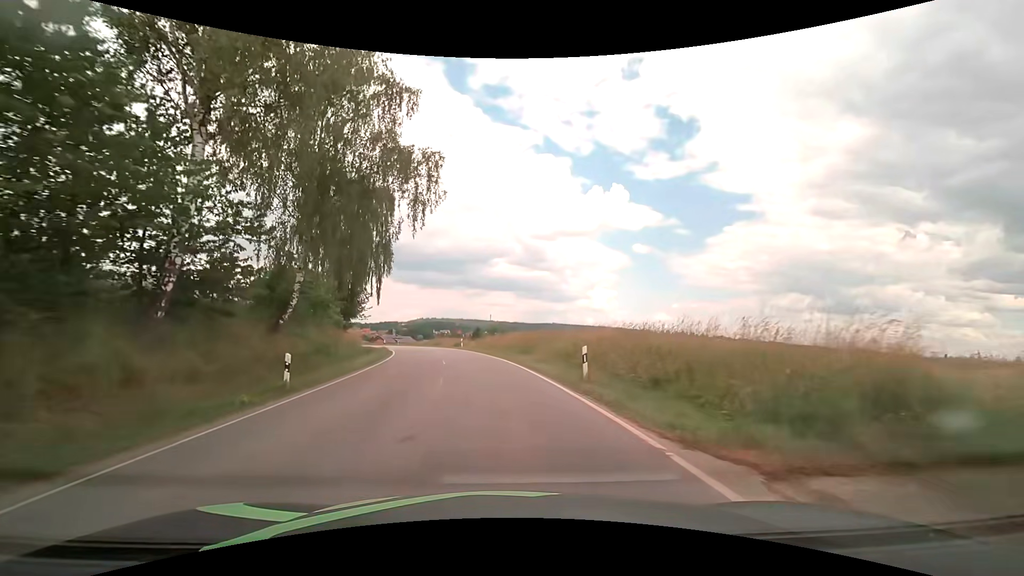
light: Day
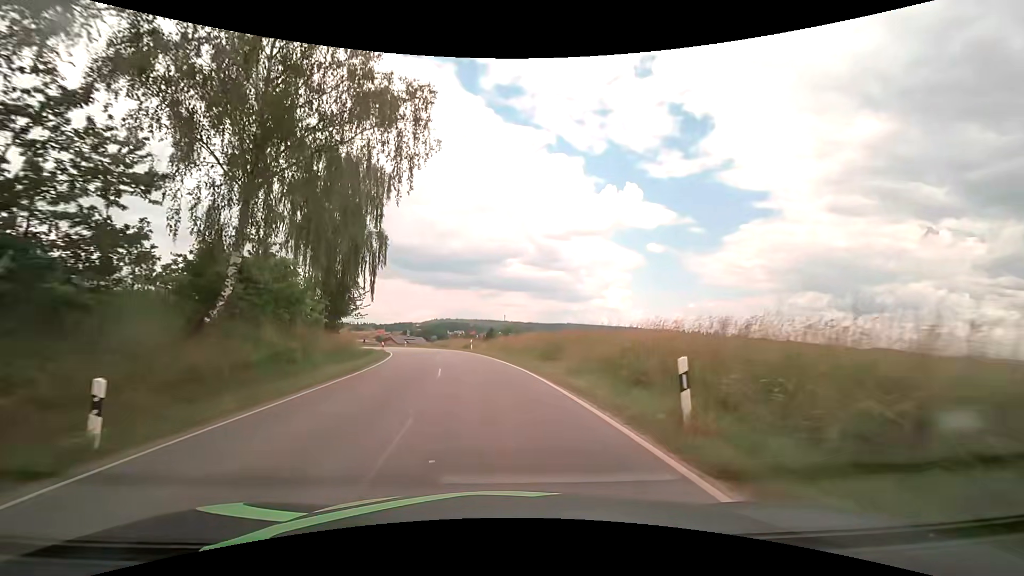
(-0.1, +6.7) m; -1°
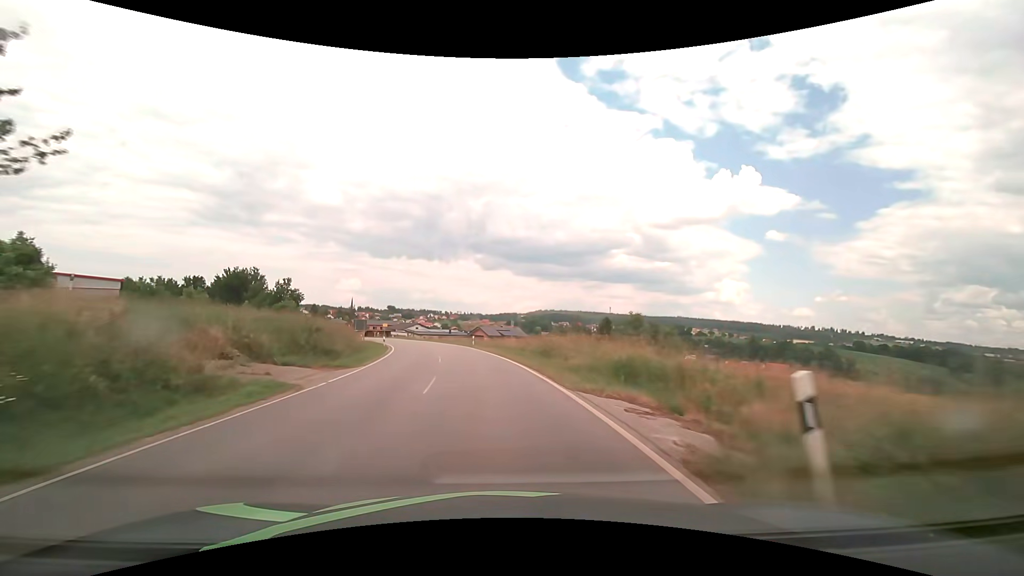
(-4.3, +41.2) m; -11°
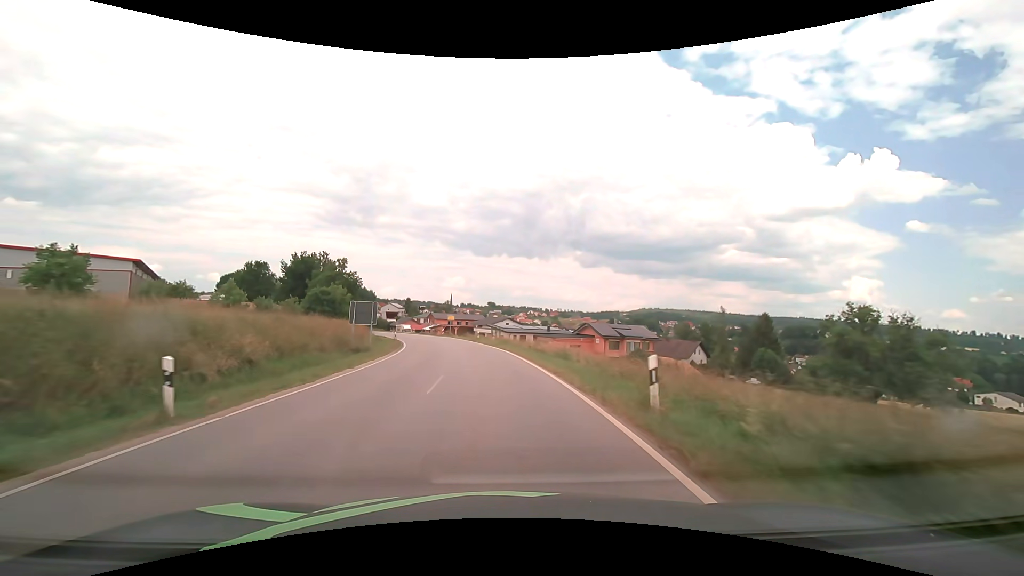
(-3.7, +36.5) m; -12°
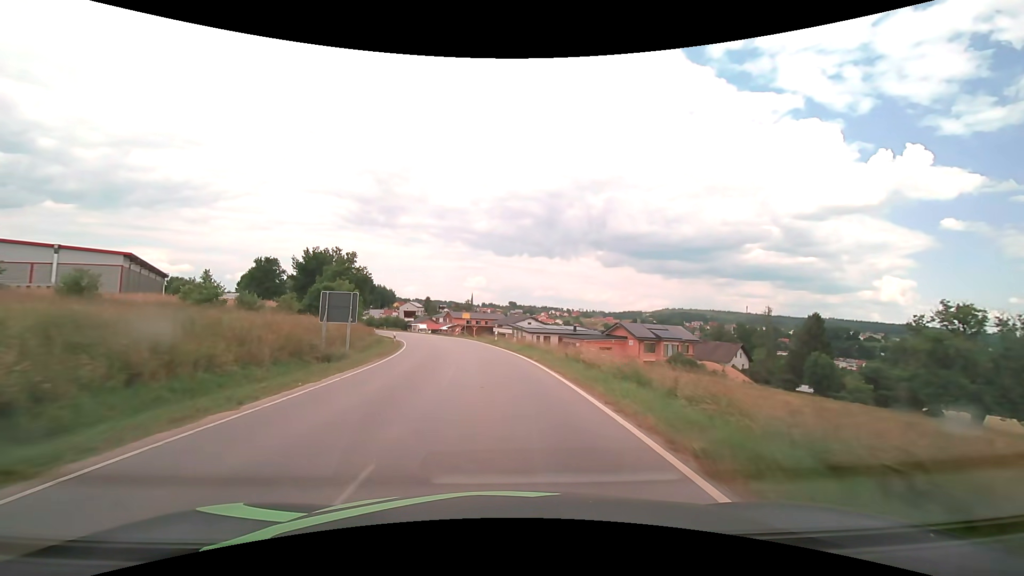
(-0.2, +9.1) m; -2°
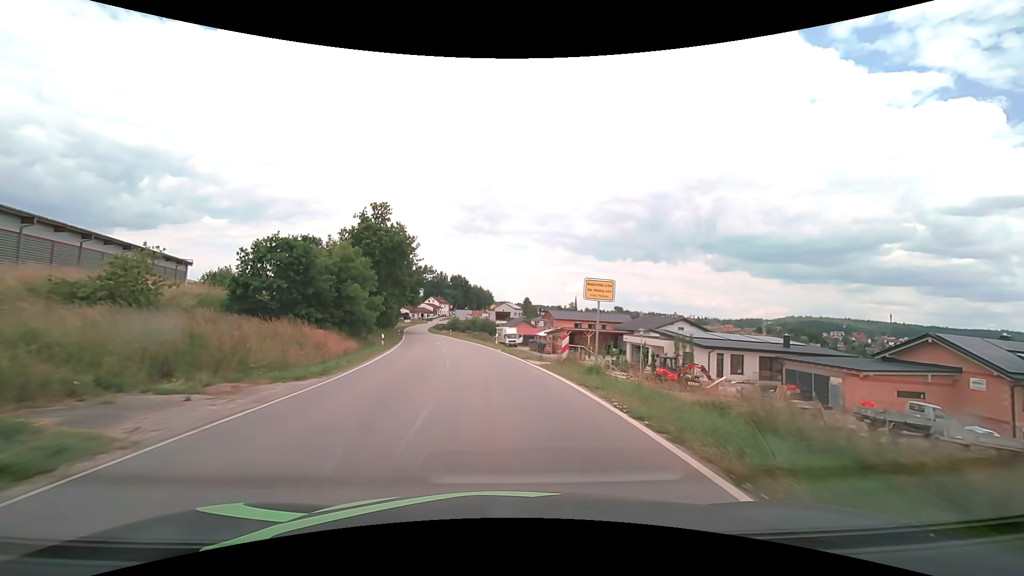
(-4.1, +43.5) m; -12°
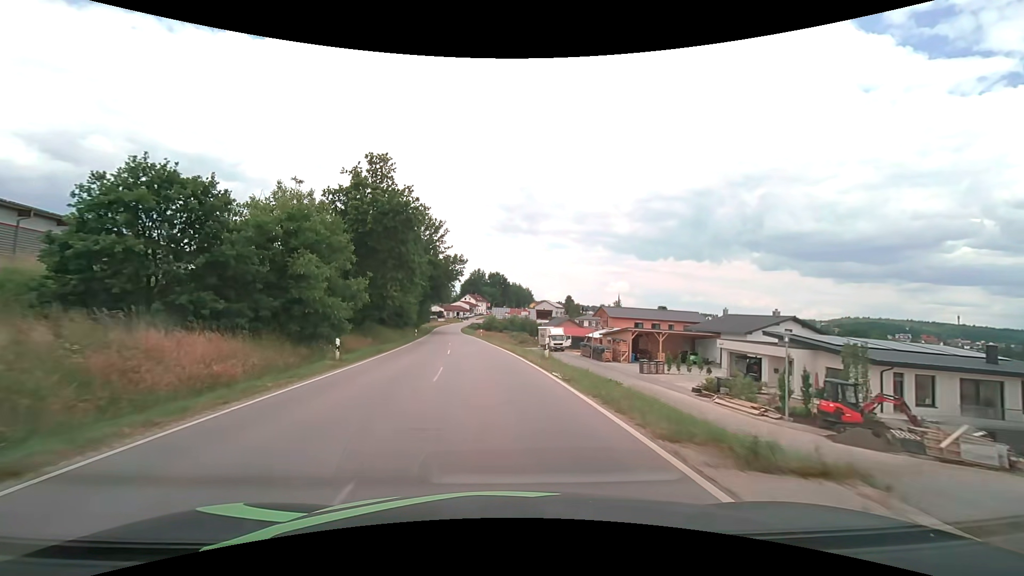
(-0.6, +16.4) m; -4°
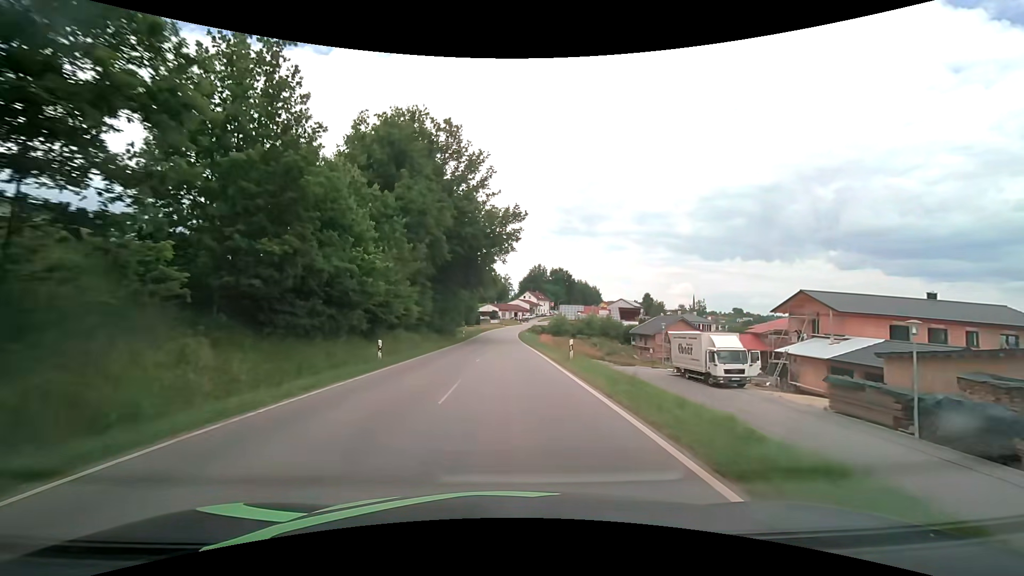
(-3.0, +39.0) m; -7°
(0, +10) (0, +20) (0, +30) (0, +40) (0, +50) (0, +60) (0, +70) (0, +80) (0, +90) (+1, +100) m
